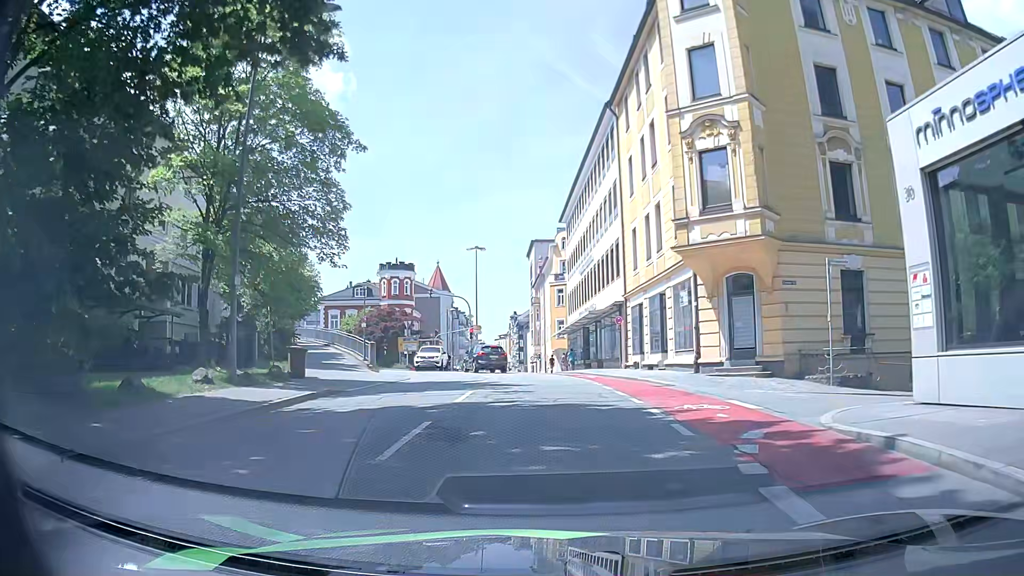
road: tertiary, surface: asphalt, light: Day
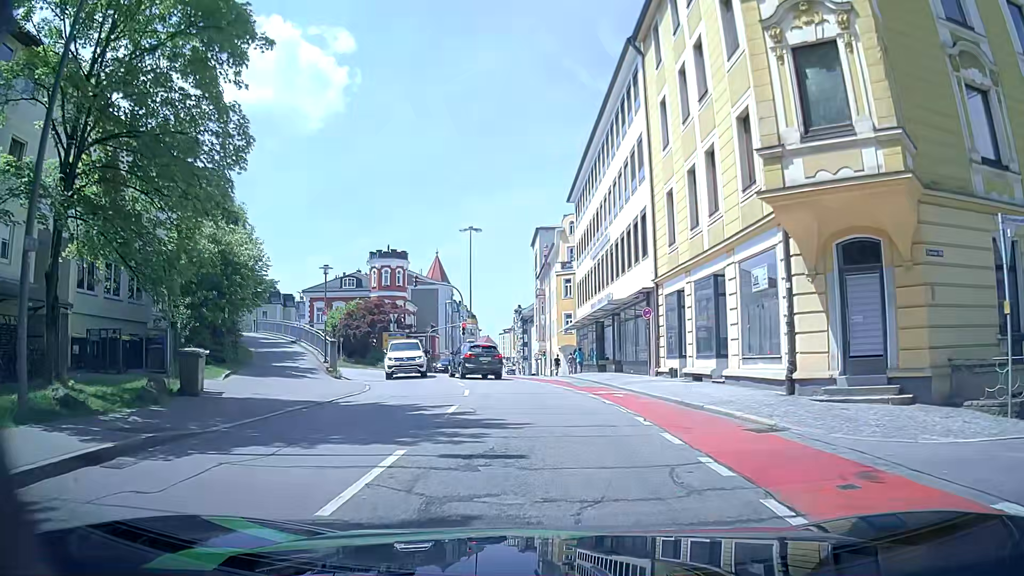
(+0.3, +7.9) m; +2°
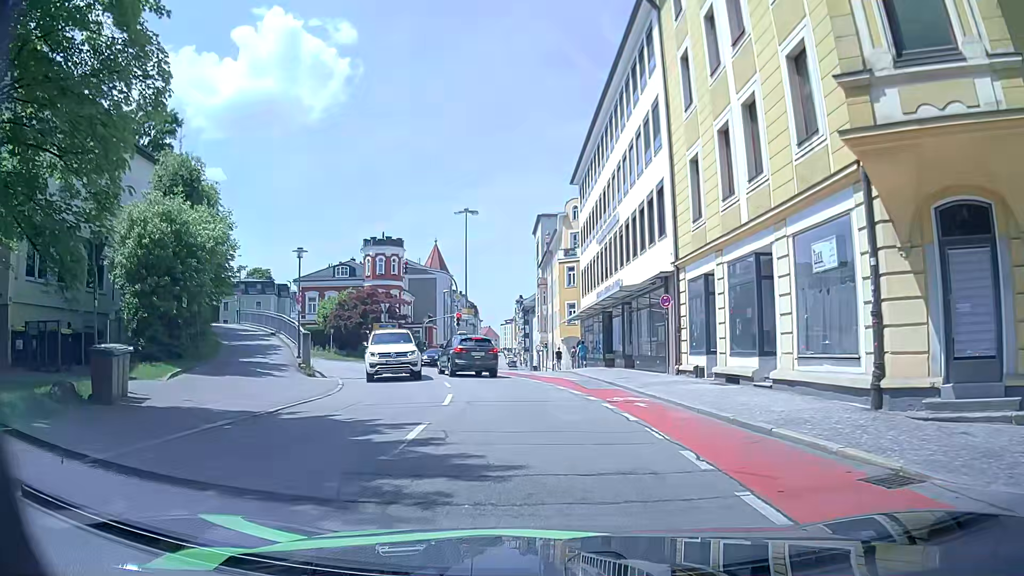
(0.0, +3.7) m; 0°
